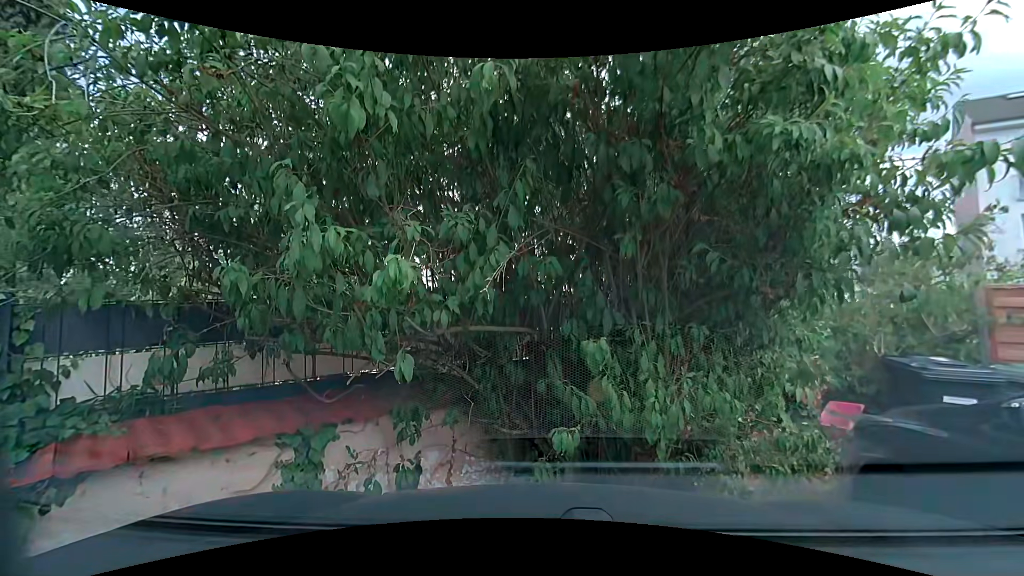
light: Day
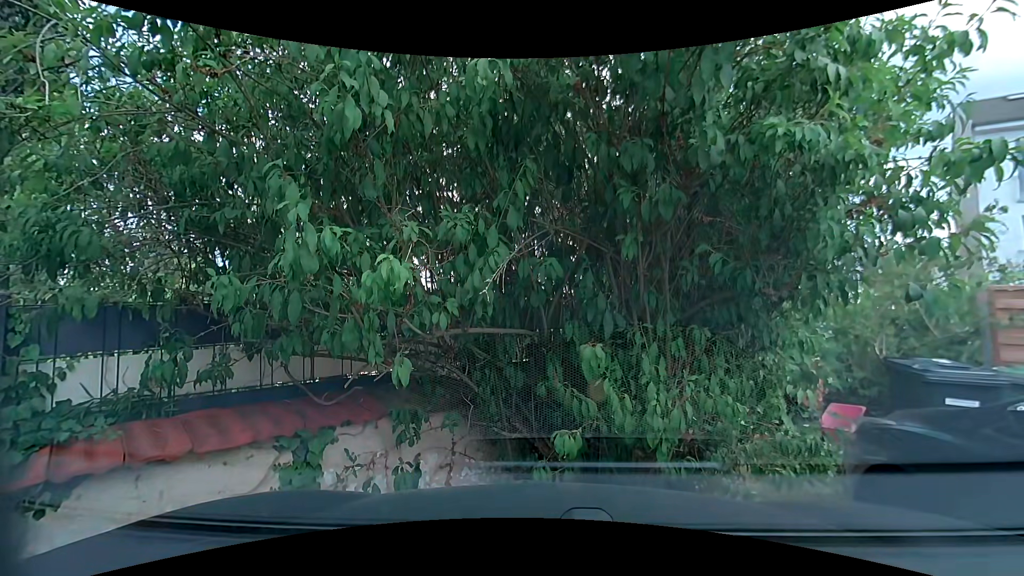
(0.0, +0.1) m; 0°
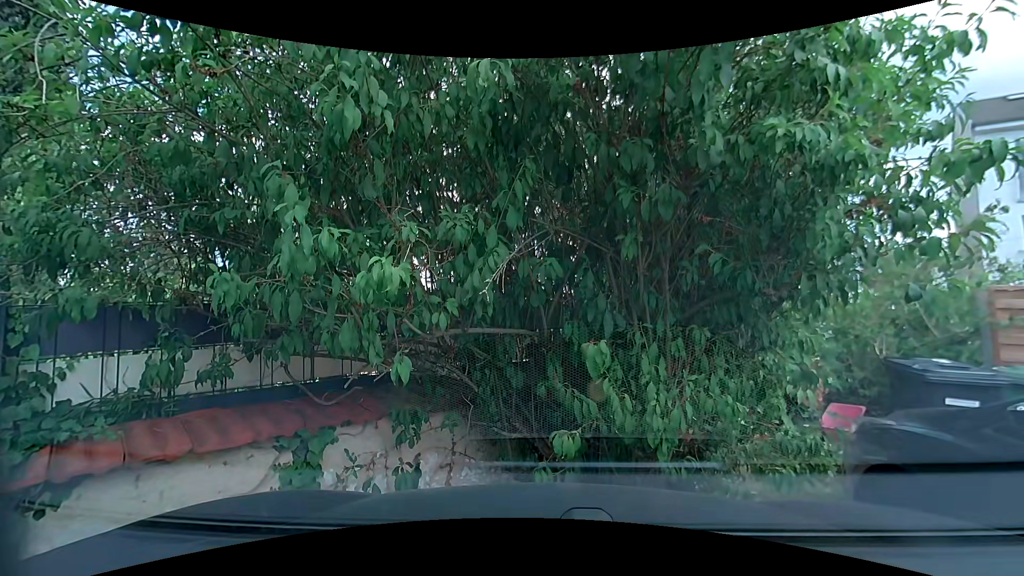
(0.0, 0.0) m; 0°
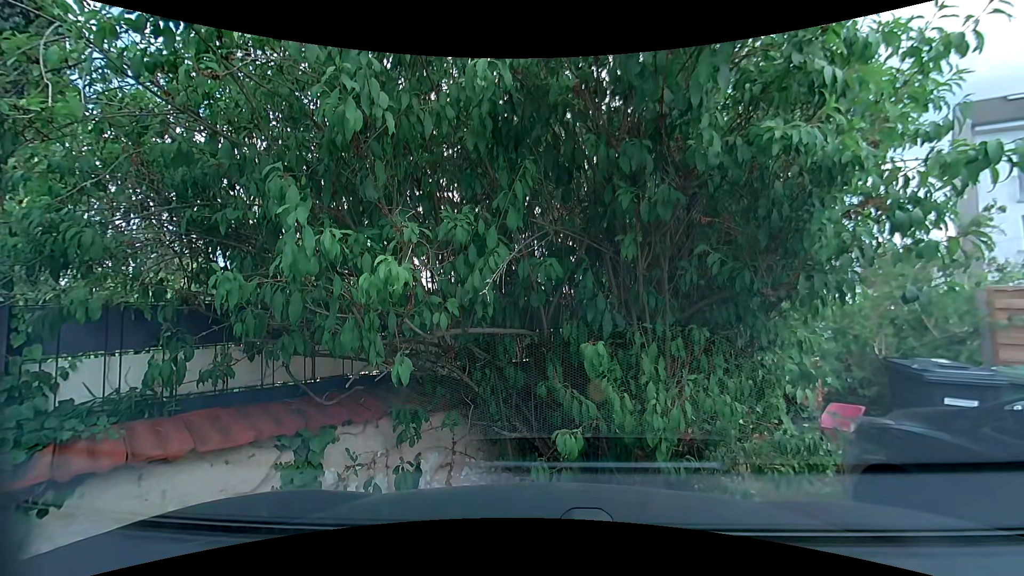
(0.0, 0.0) m; 0°
